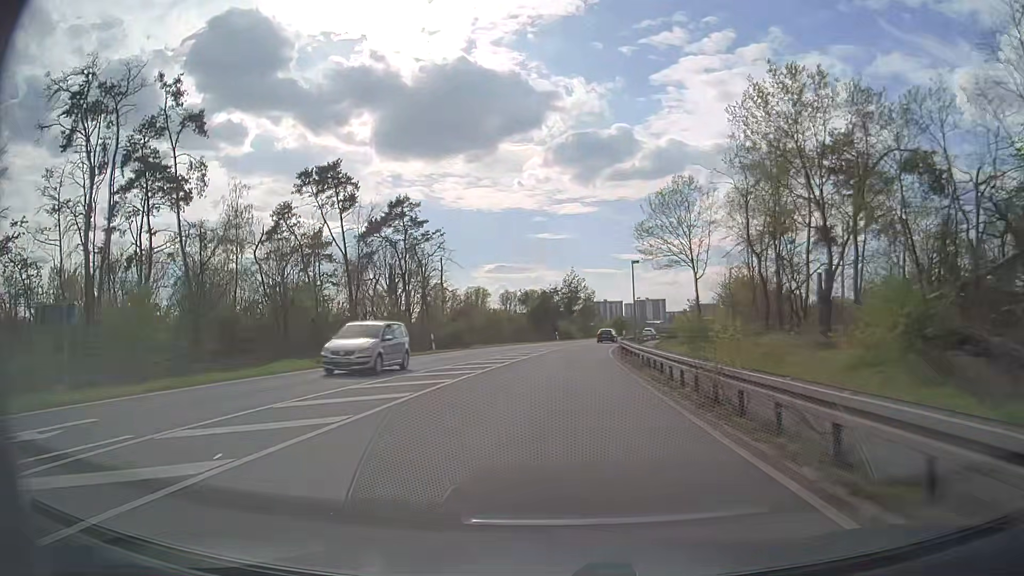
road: primary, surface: asphalt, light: Day
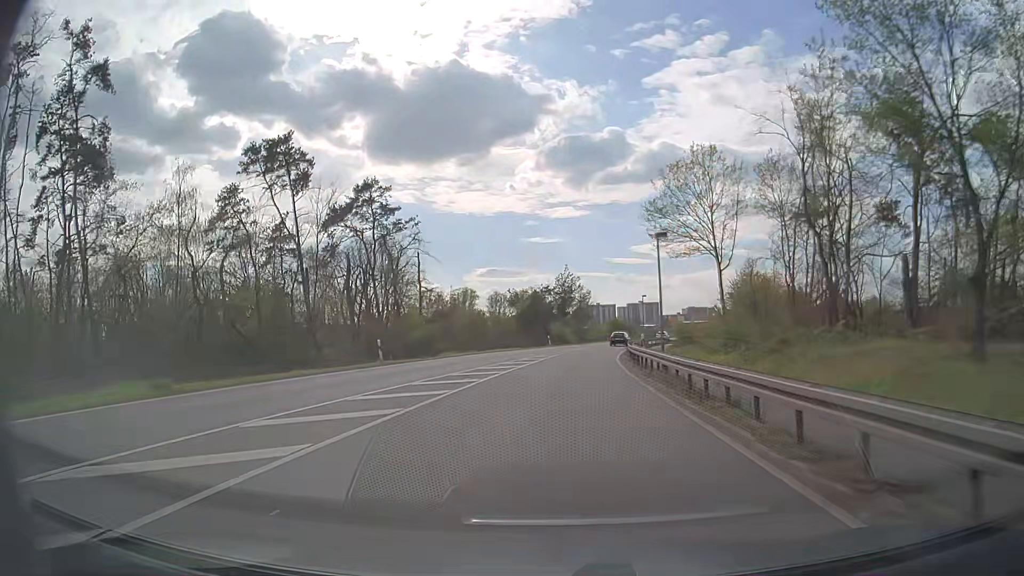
(+0.1, +10.6) m; +1°
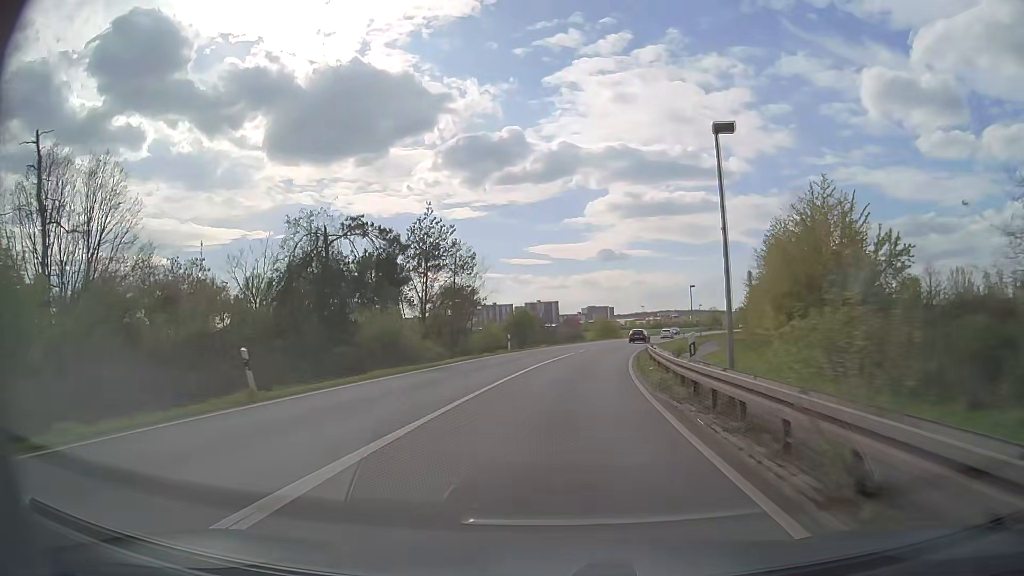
(+3.5, +53.4) m; +8°
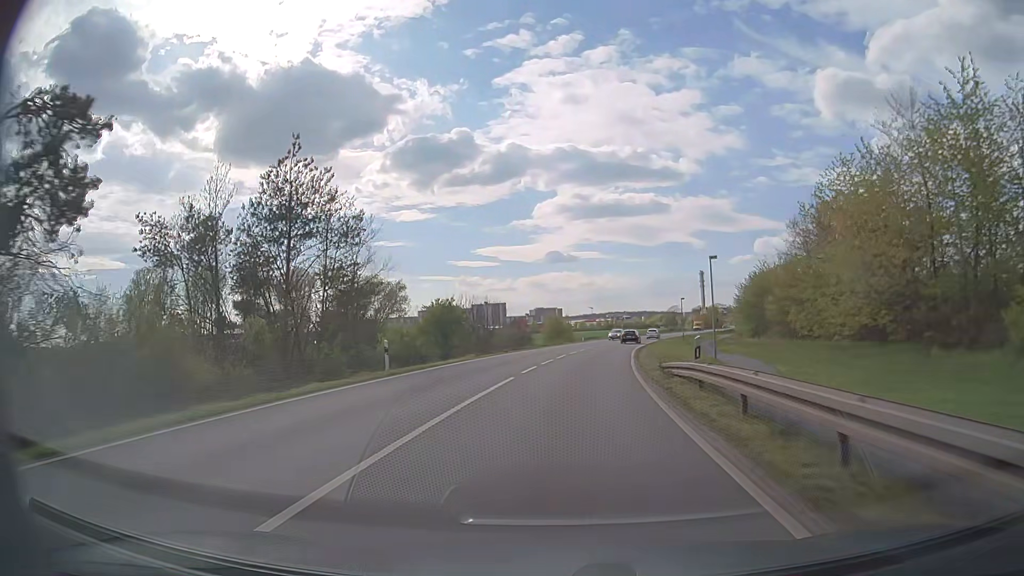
(+0.8, +21.4) m; +5°
(0, +10) (+1, +20) (+1, +30) (+3, +40) (+4, +50) (+5, +60) (+7, +70) (+9, +79) (+12, +89) (+14, +99) m
